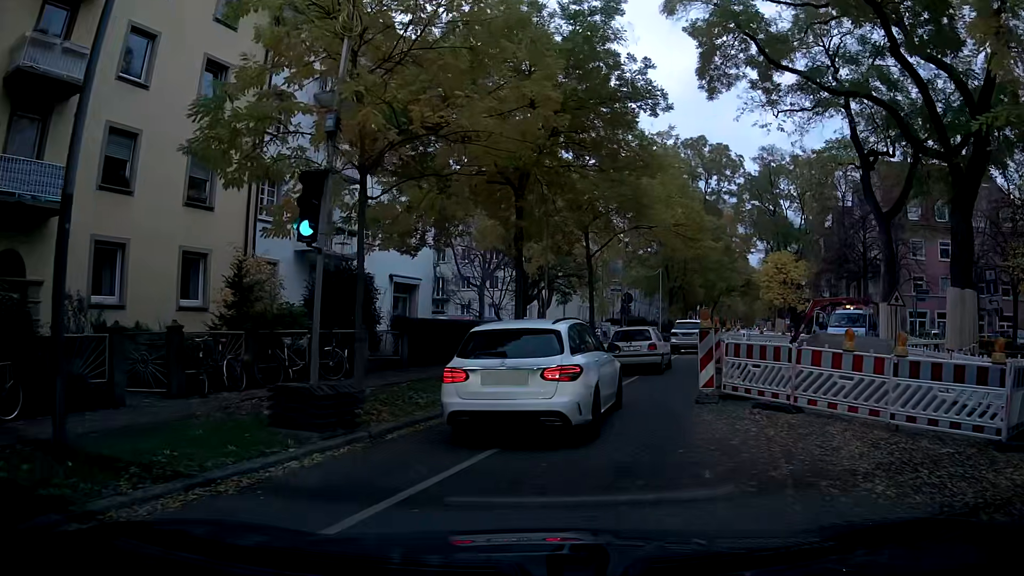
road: tertiary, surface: asphalt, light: Day
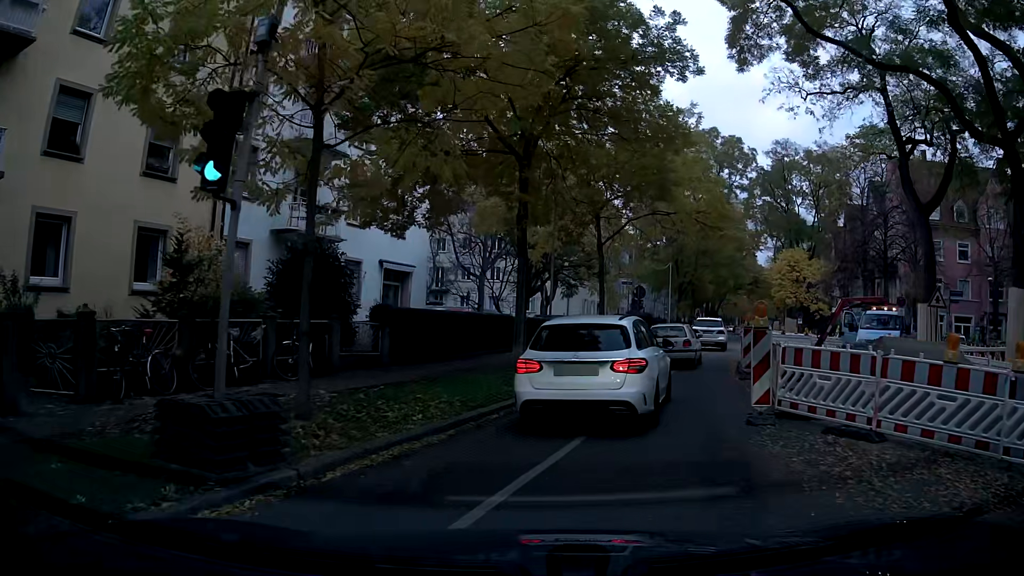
(0.0, +2.8) m; +1°
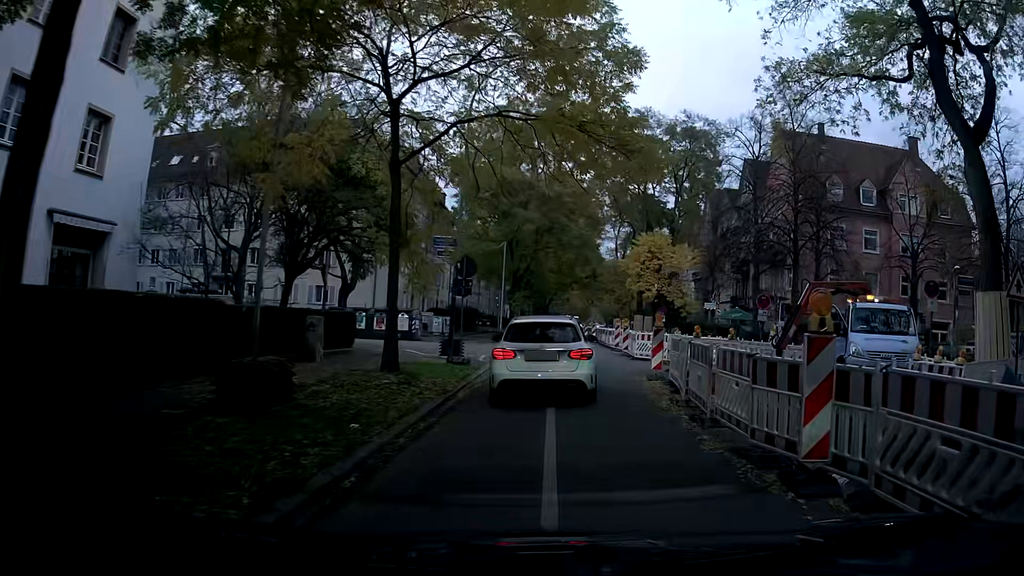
(+1.4, +12.1) m; +15°
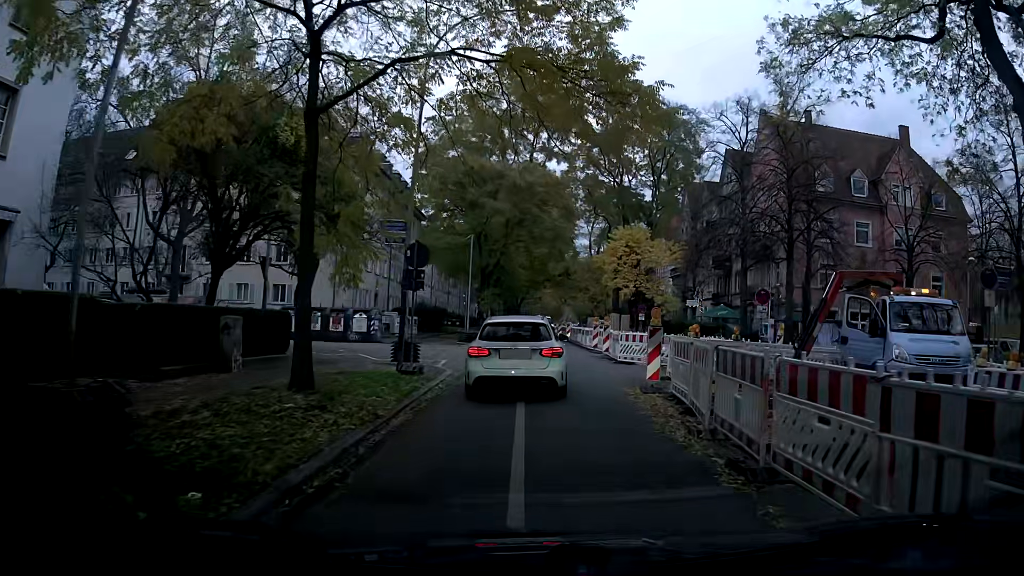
(0.0, +3.4) m; +1°
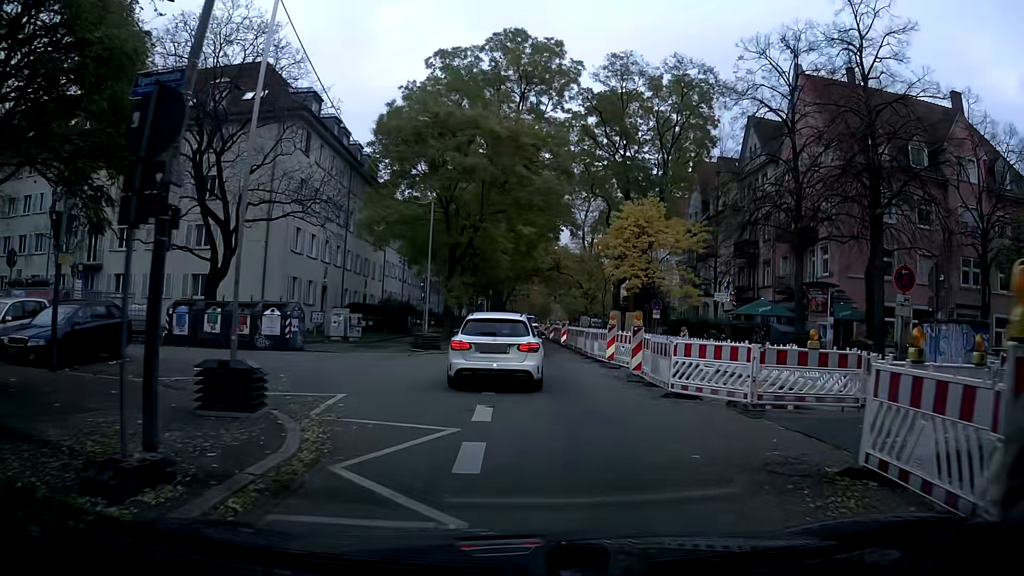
(+0.1, +10.9) m; +1°
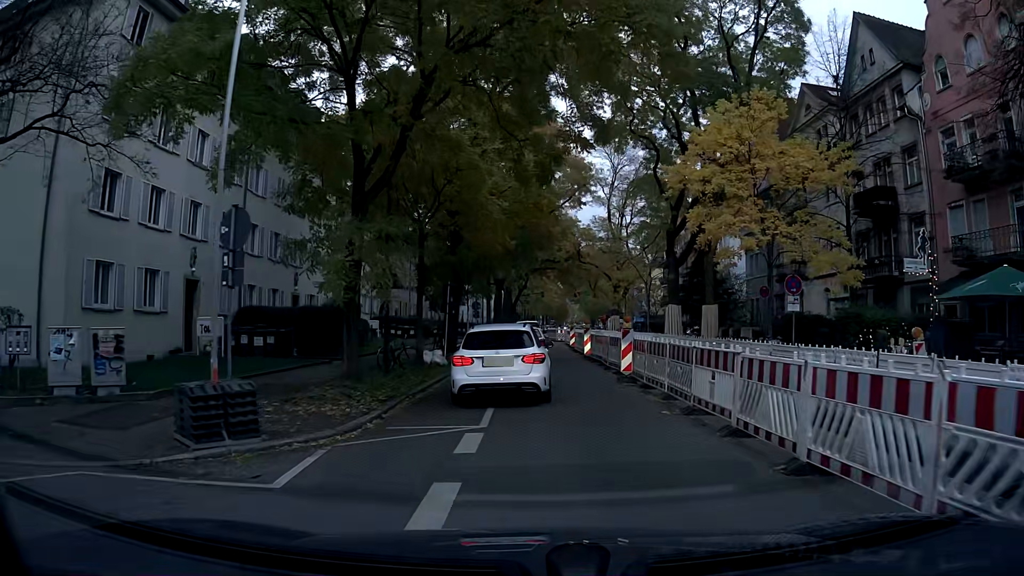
(-0.4, +19.7) m; -2°
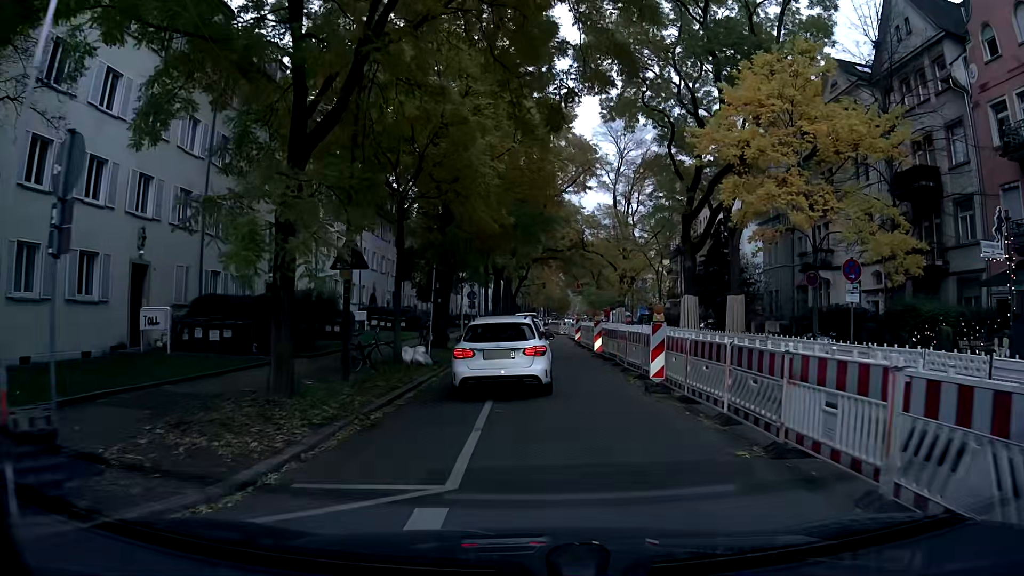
(0.0, +4.0) m; 0°
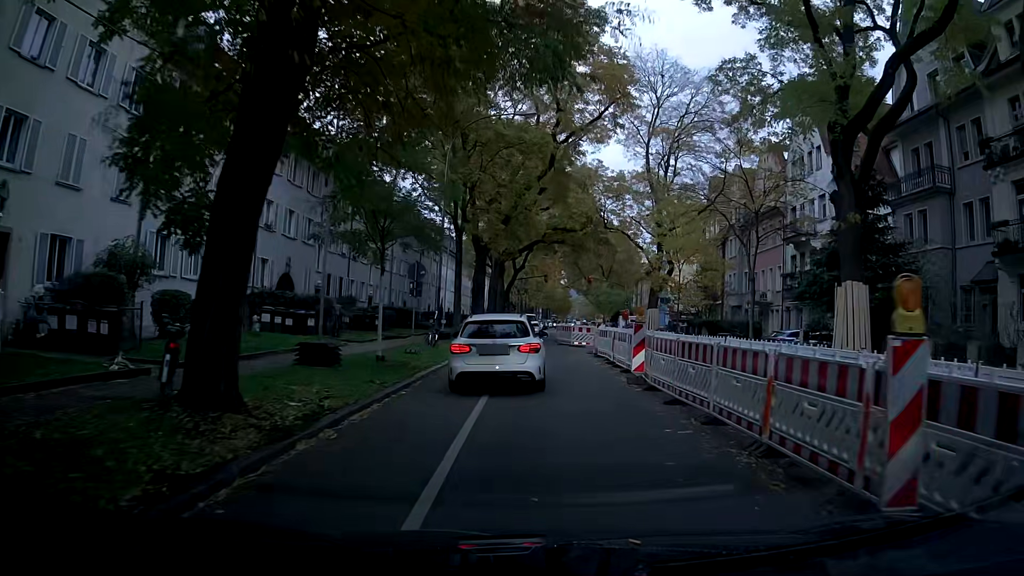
(+0.2, +19.6) m; +3°
(0, +10) (-1, +20) (-1, +30) (-1, +40) (-1, +50) (-1, +60) (+1, +70) (+3, +80) (+4, +90) (+4, +100) m
